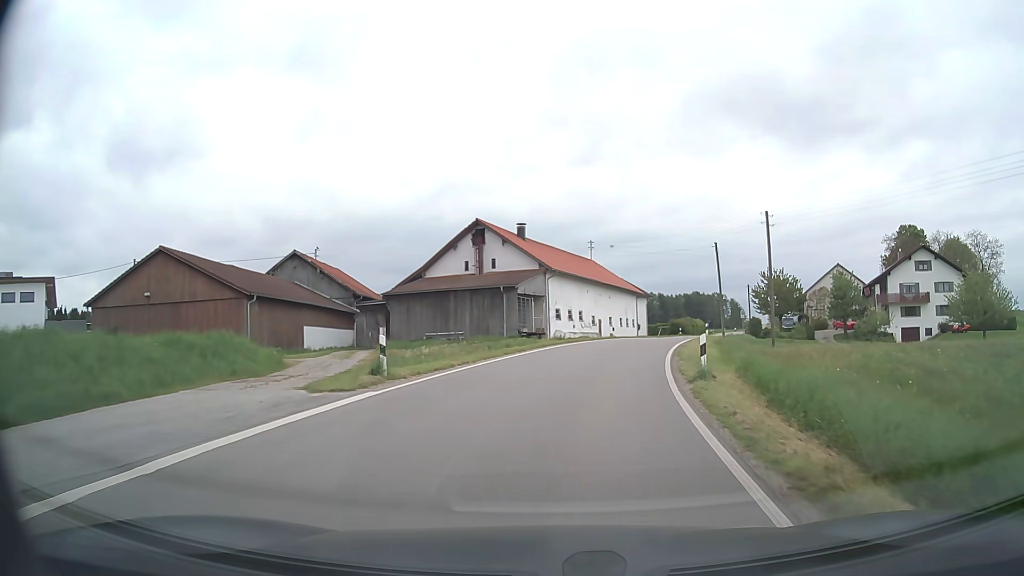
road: secondary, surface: asphalt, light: Day
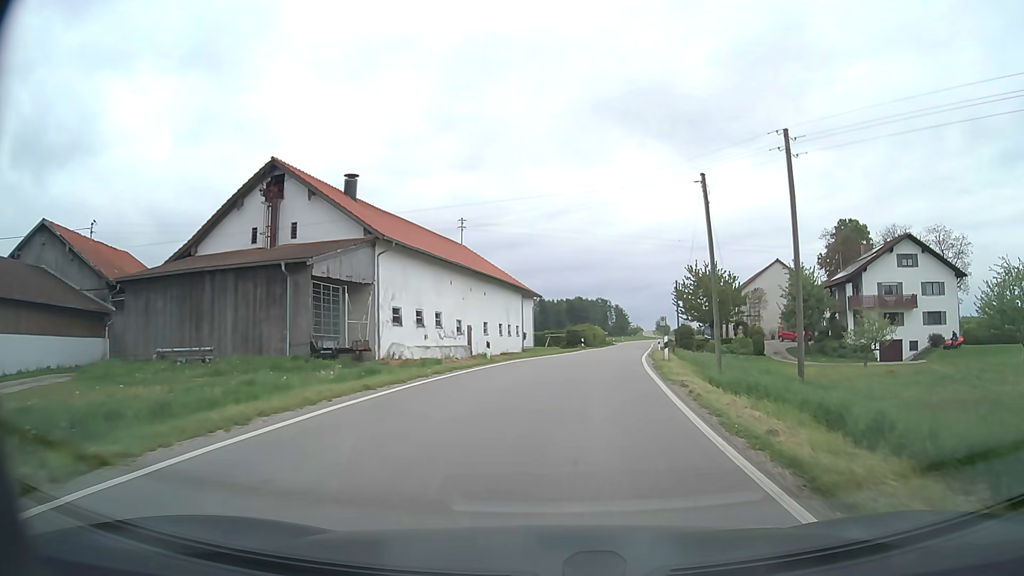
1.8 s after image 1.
(+2.0, +22.2) m; +10°
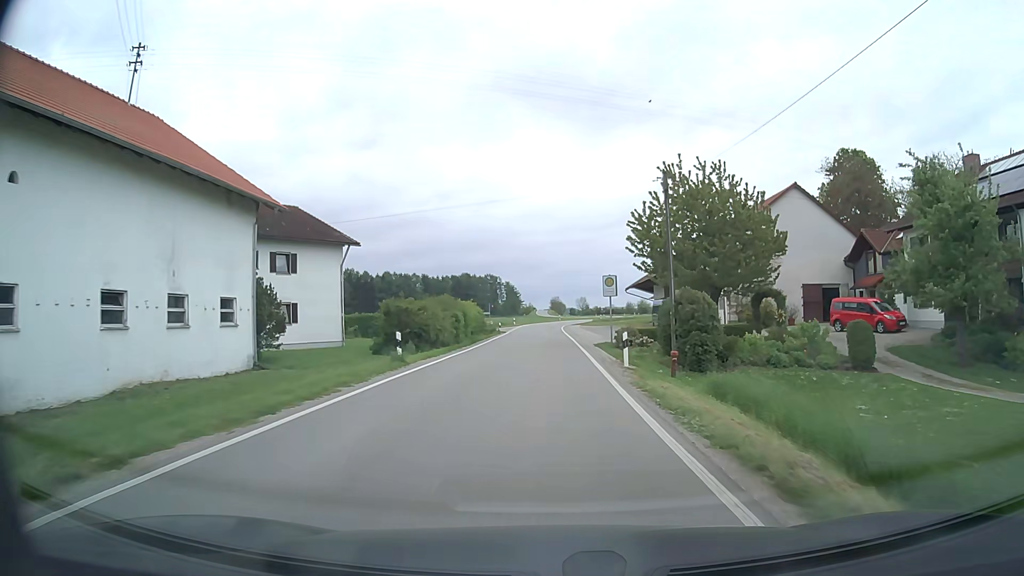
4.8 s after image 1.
(+4.0, +39.1) m; +9°
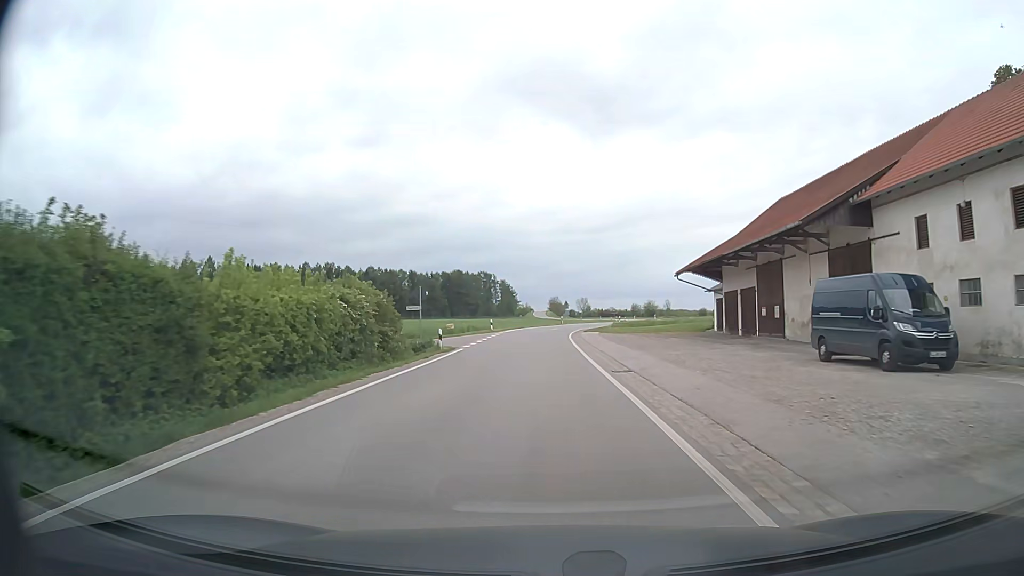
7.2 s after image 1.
(0.0, +33.0) m; 0°
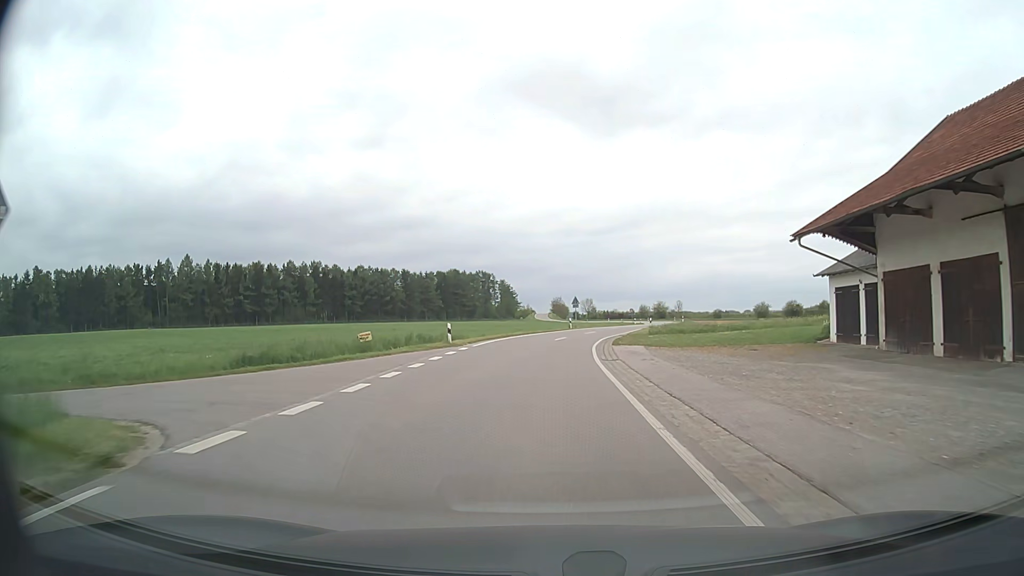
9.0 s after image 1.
(0.0, +24.0) m; 0°
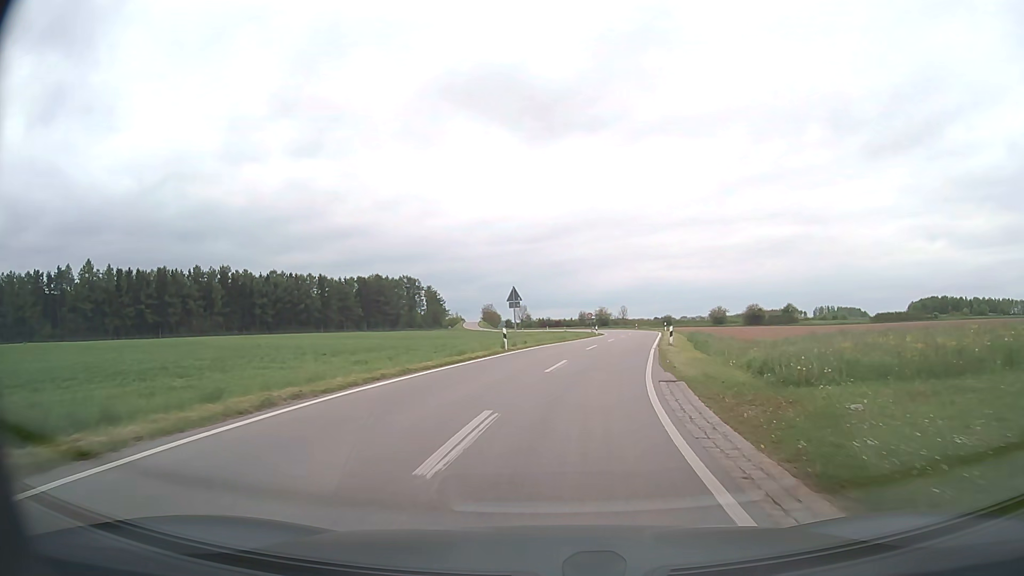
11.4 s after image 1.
(+0.8, +31.6) m; +6°
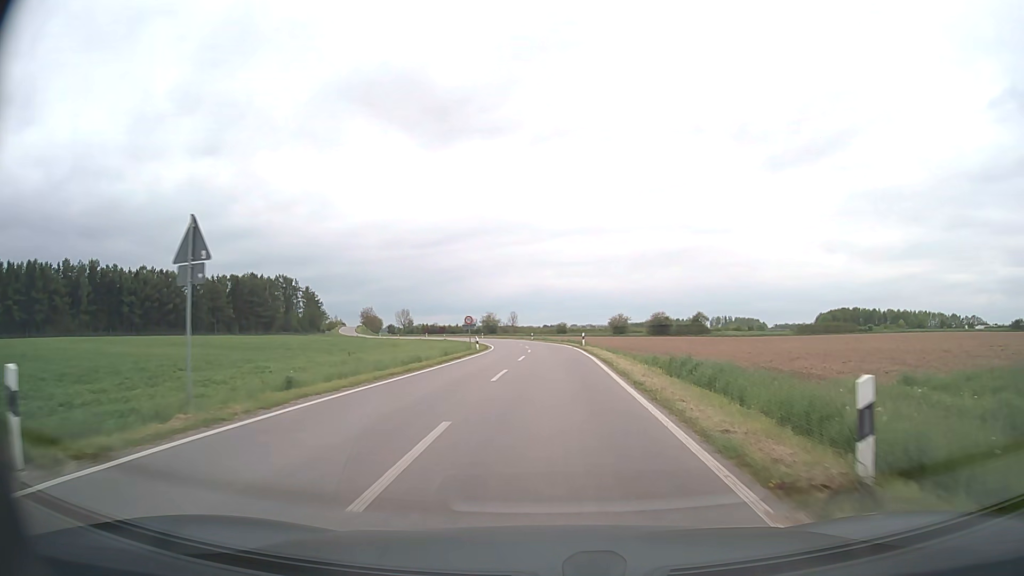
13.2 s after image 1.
(+2.1, +25.1) m; +9°
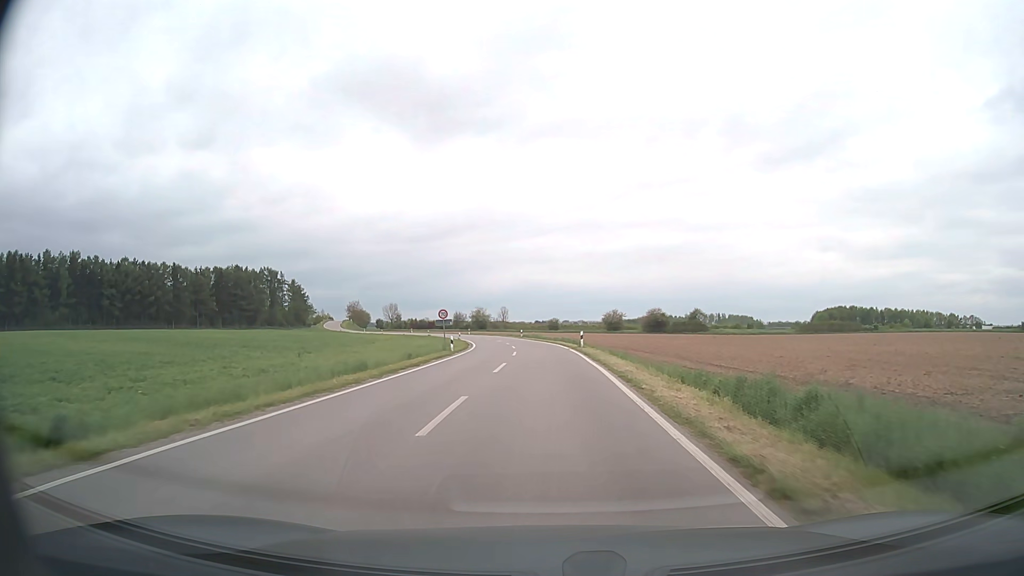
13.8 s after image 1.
(+0.1, +8.7) m; +1°
(0, +10) (0, +20) (0, +30) (0, +40) (-1, +50) (-2, +60) (-3, +70) (-5, +80) (-7, +90) (-9, +99) m
